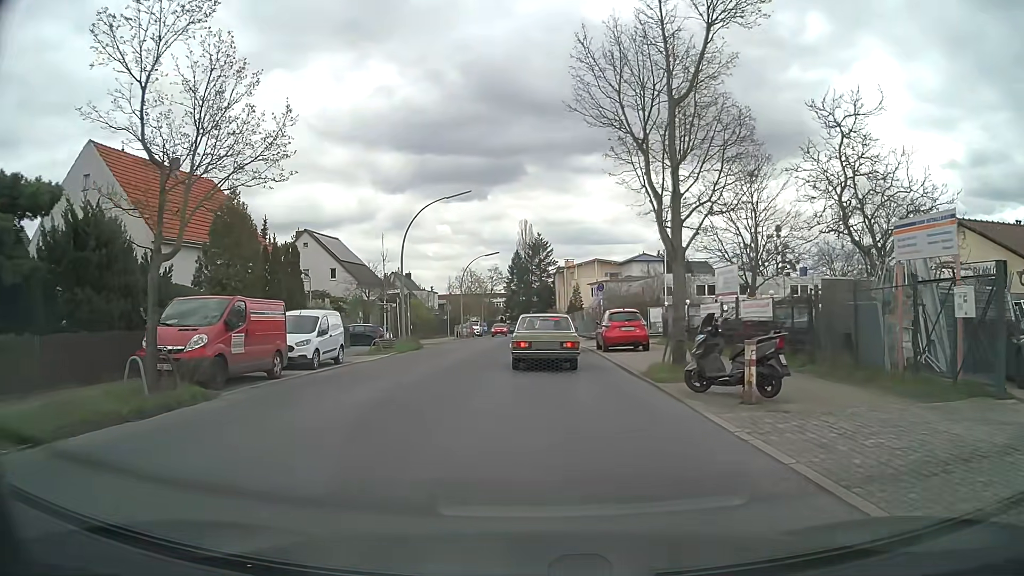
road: tertiary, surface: asphalt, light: Day
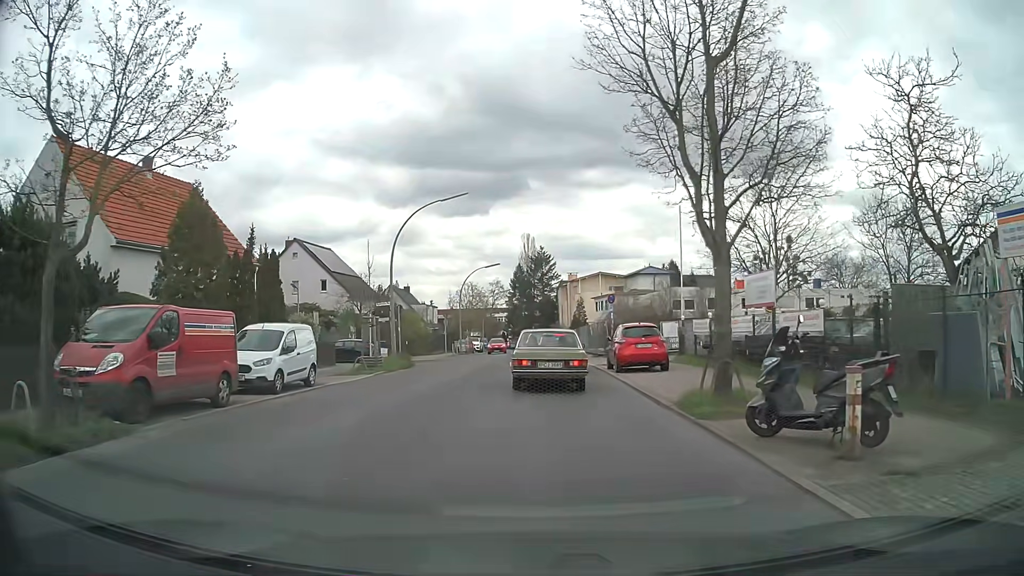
(0.0, +3.1) m; 0°
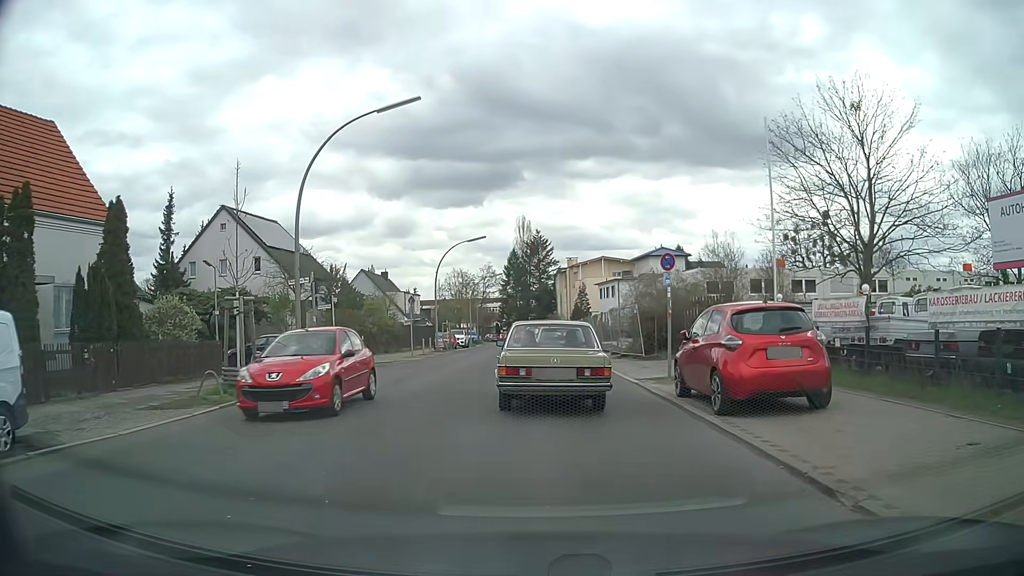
(-0.1, +12.2) m; 0°
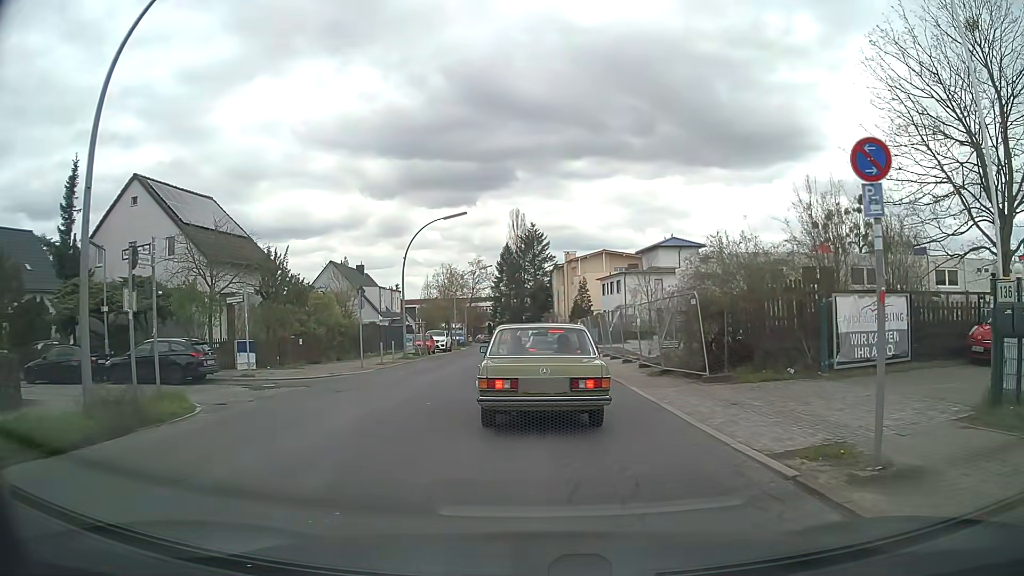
(0.0, +9.9) m; 0°
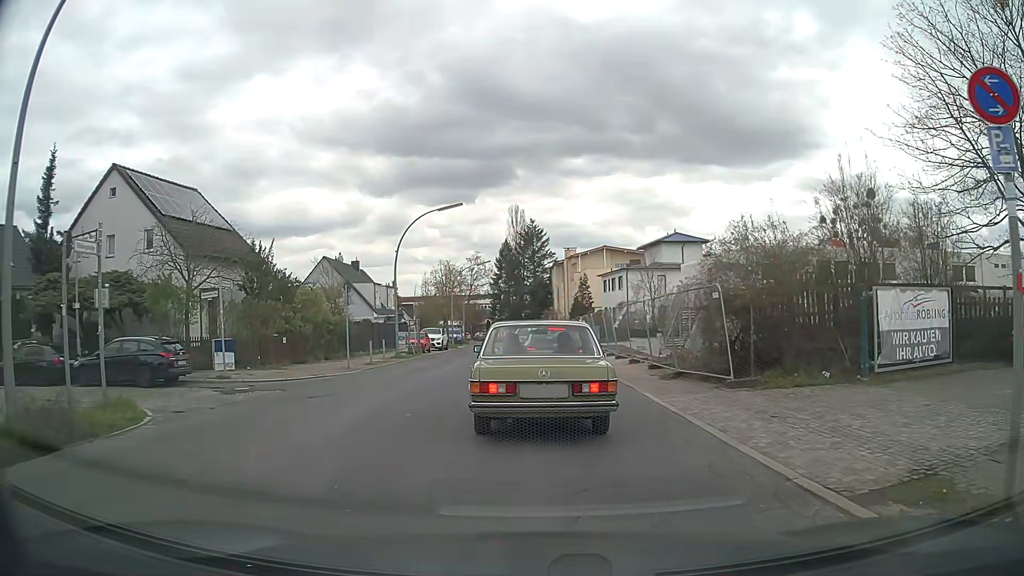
(0.0, +1.9) m; 0°
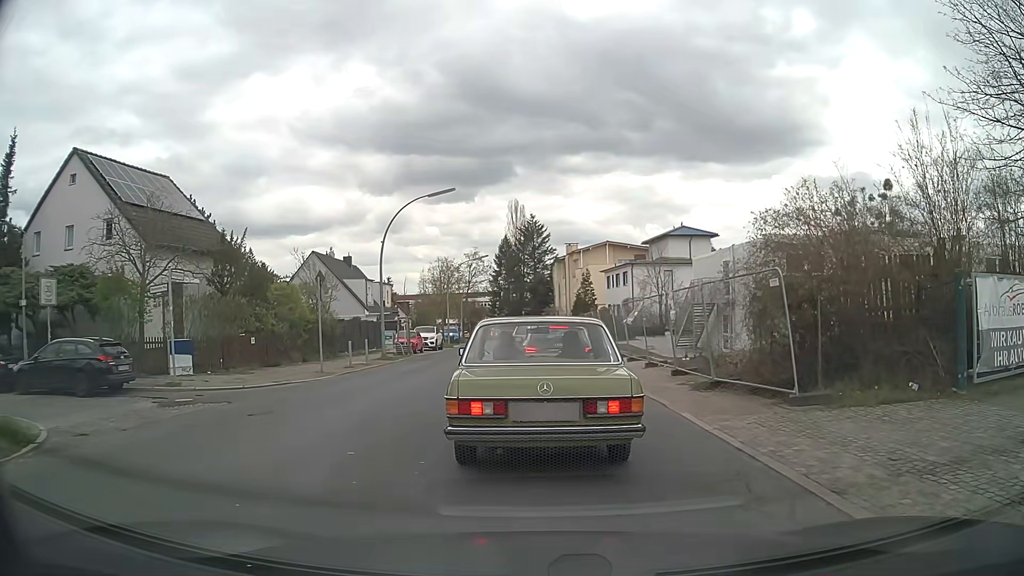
(0.0, +3.2) m; 0°
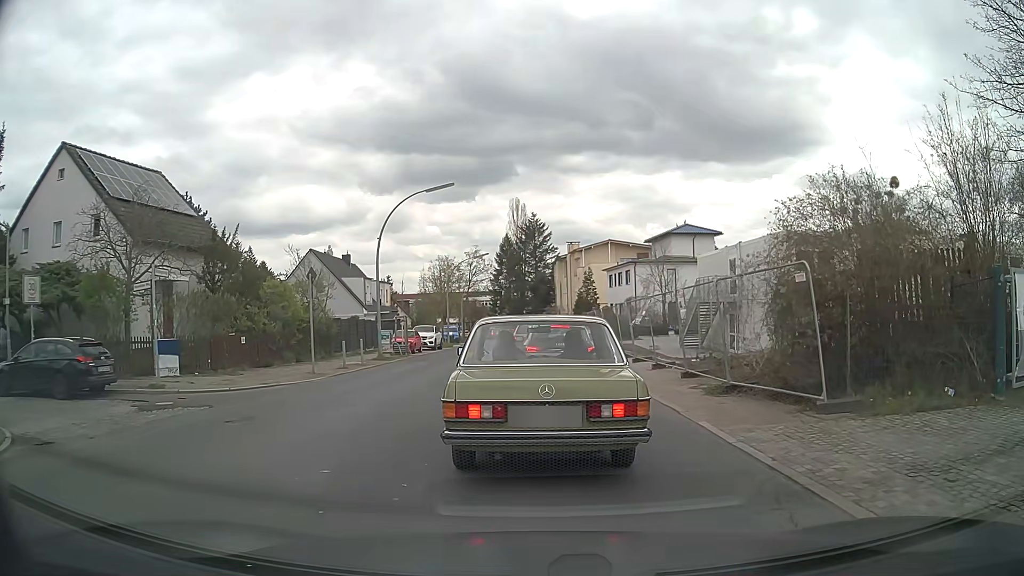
(0.0, +0.9) m; -2°
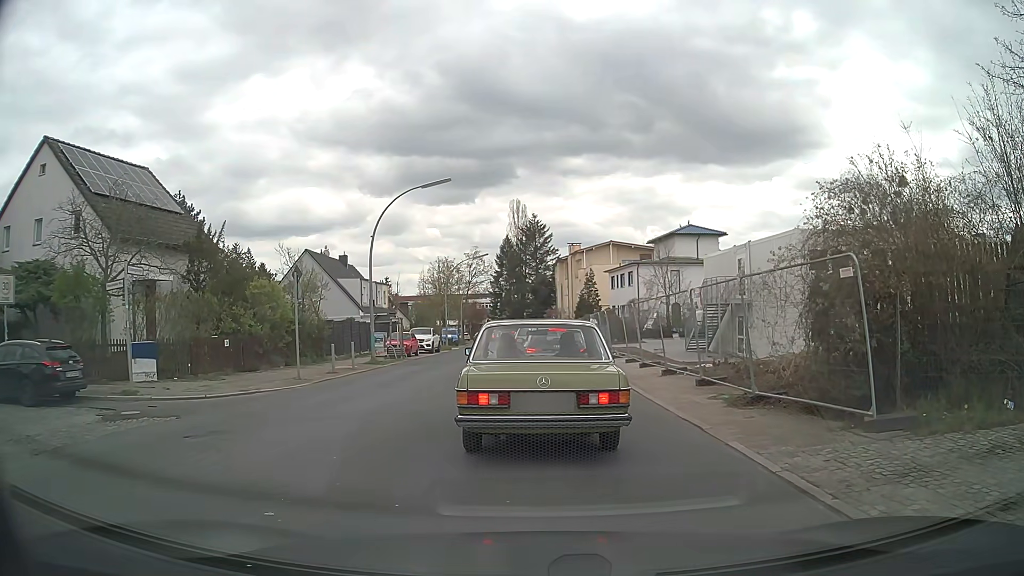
(0.0, +1.4) m; 0°
